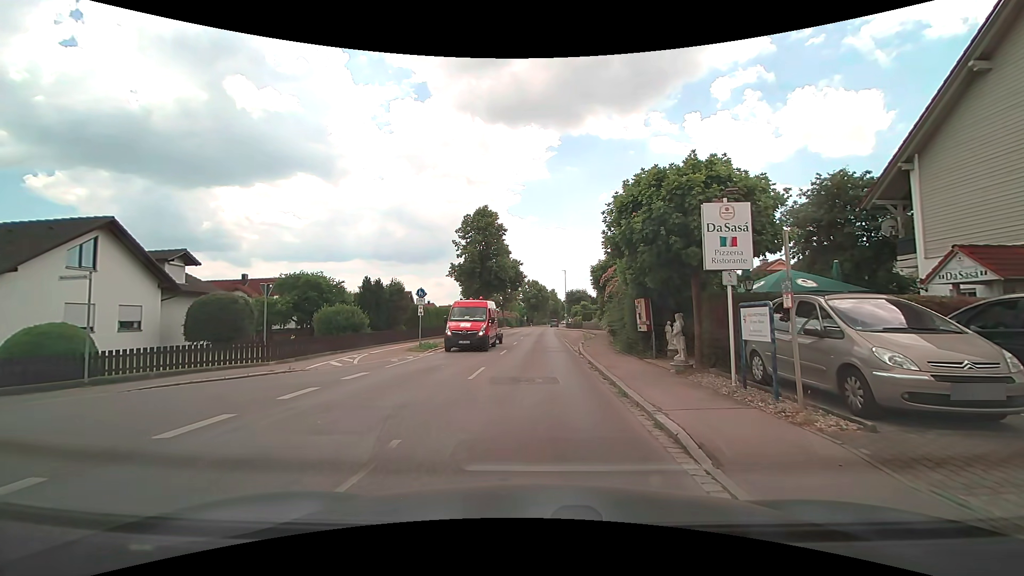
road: tertiary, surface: asphalt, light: Day
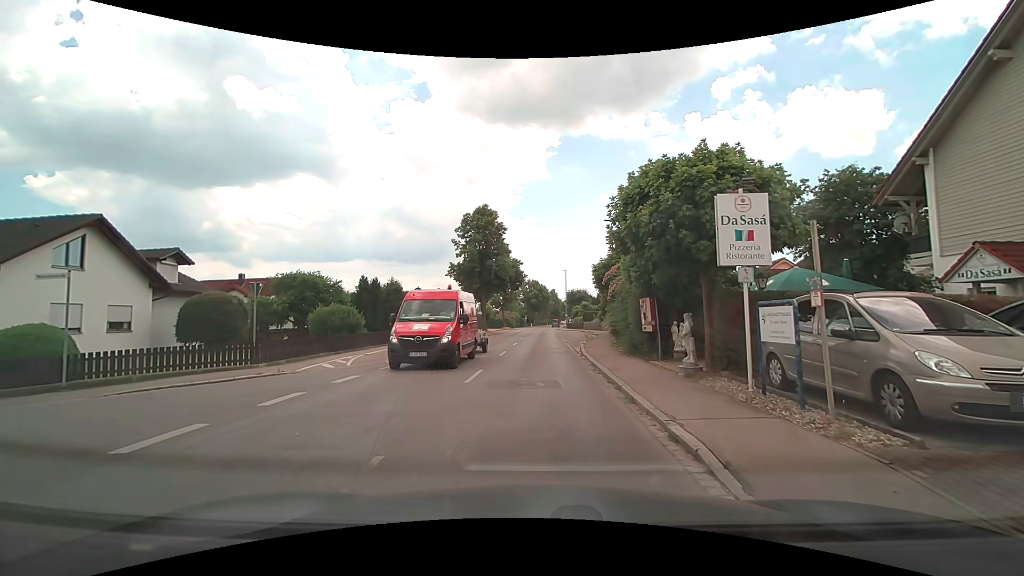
(0.0, +0.7) m; 0°
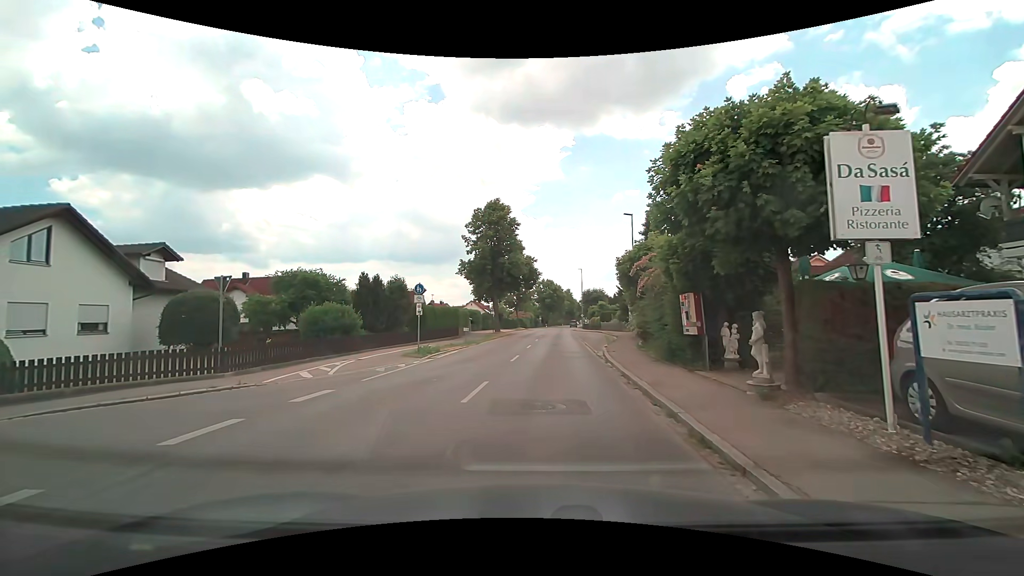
(0.0, +2.8) m; -2°
